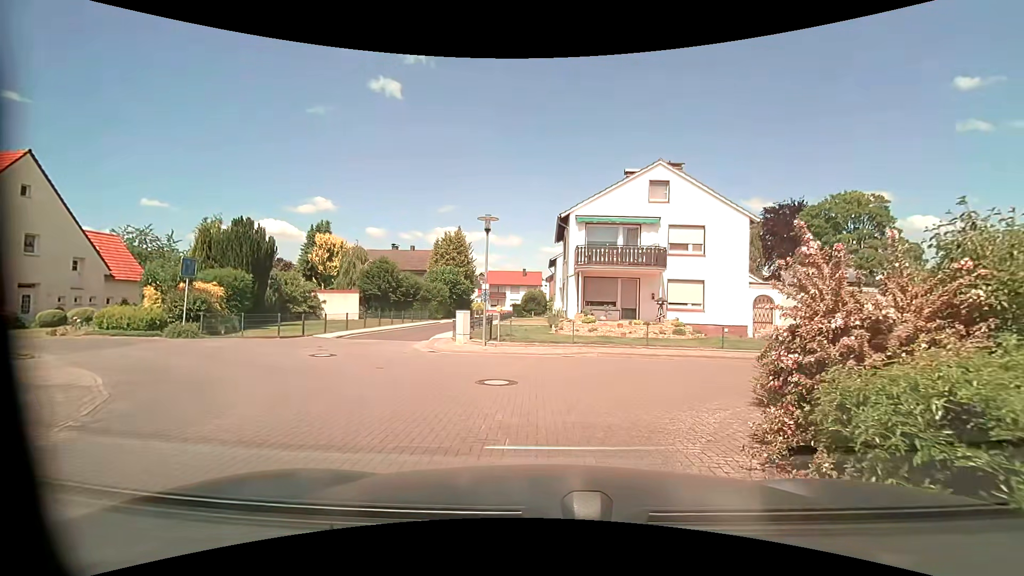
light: Day
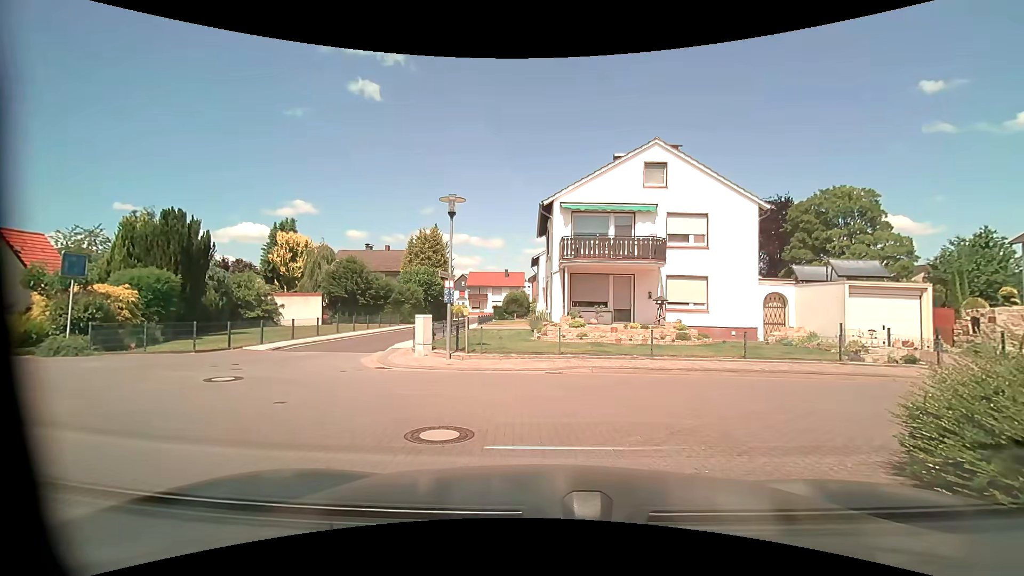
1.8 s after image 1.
(0.0, +3.5) m; +1°
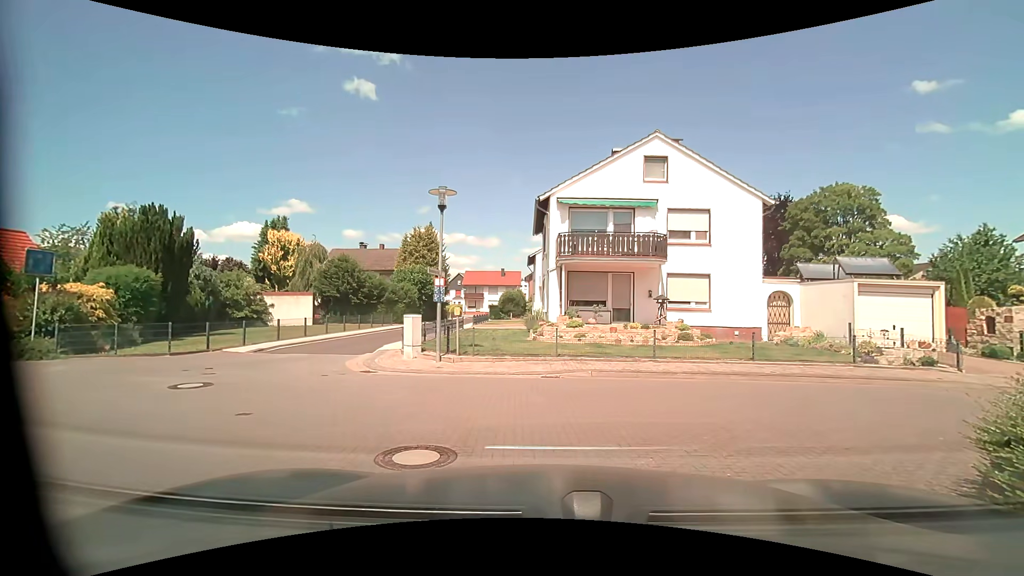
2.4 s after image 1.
(0.0, +0.8) m; 0°
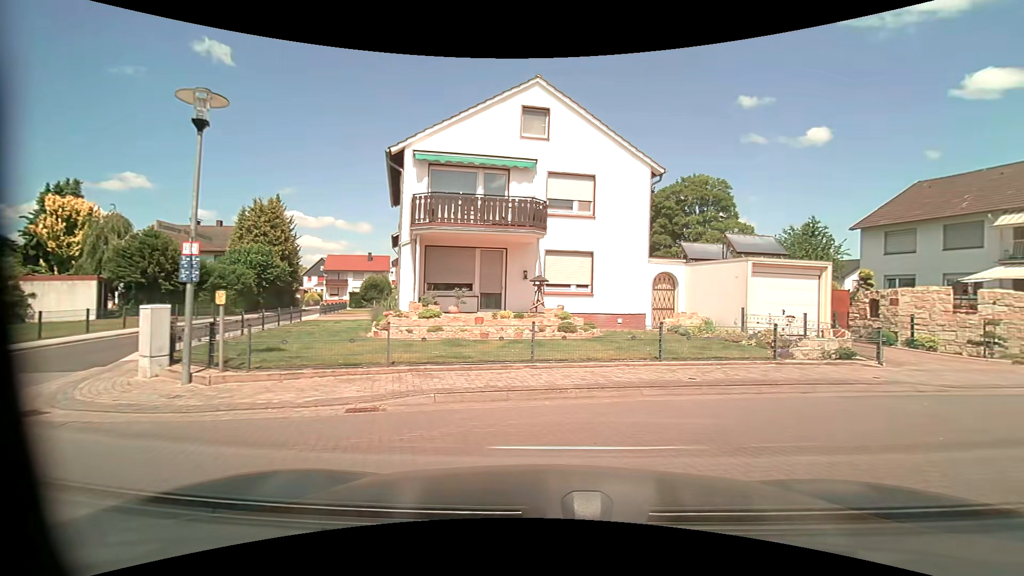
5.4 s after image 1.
(+0.3, +4.6) m; +13°
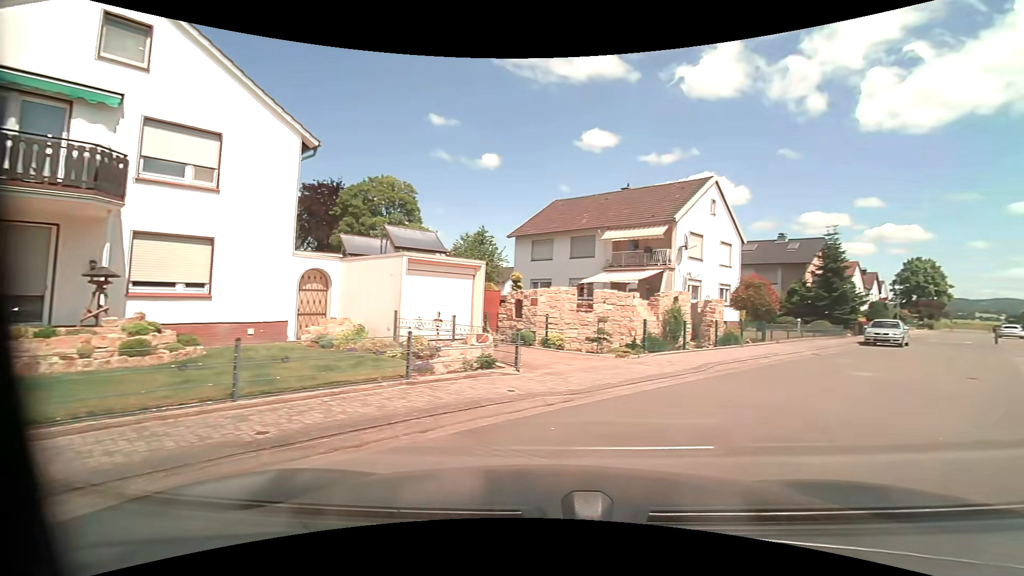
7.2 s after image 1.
(+1.1, +3.4) m; +35°
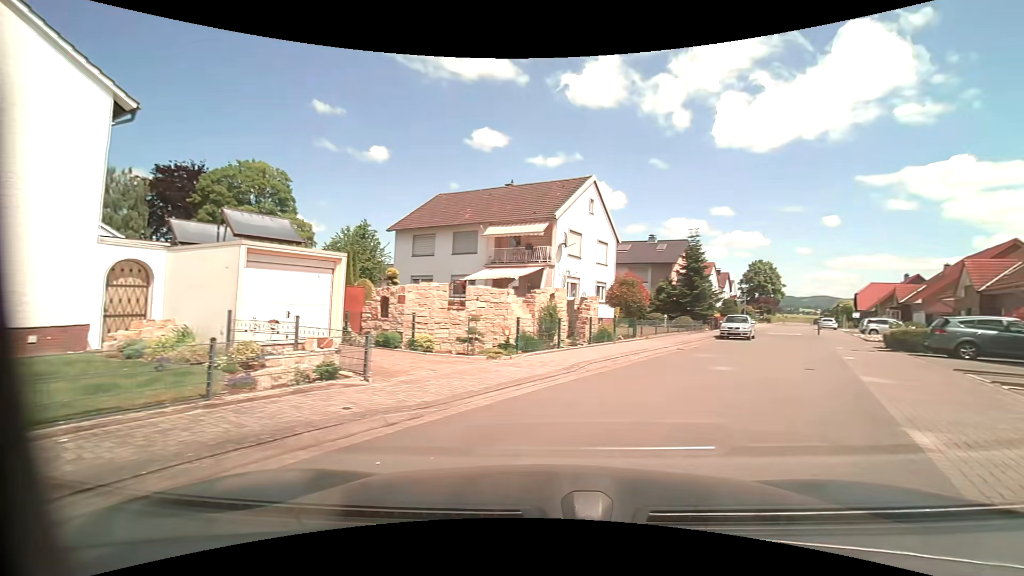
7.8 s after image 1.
(+0.2, +1.3) m; +13°
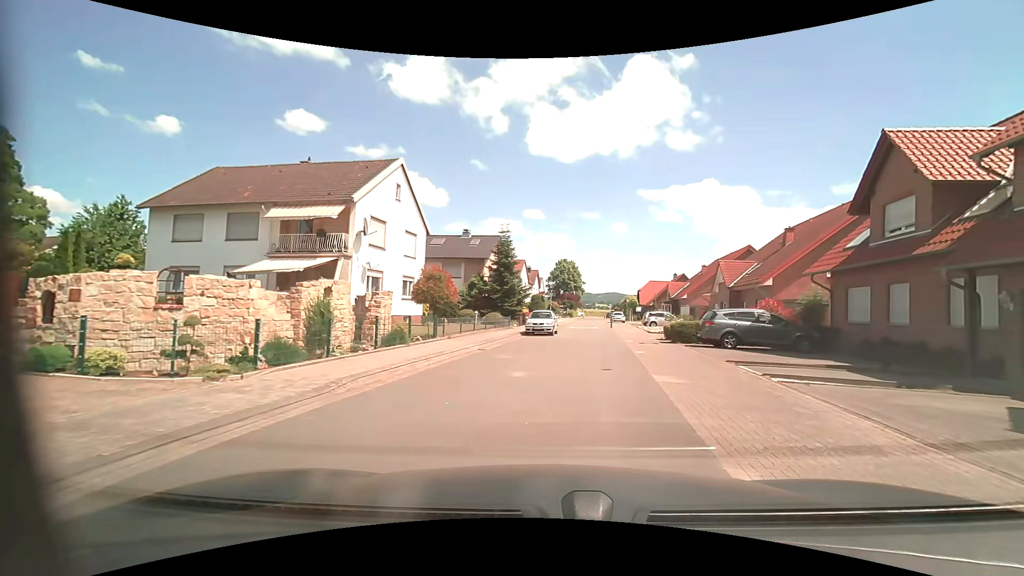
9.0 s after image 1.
(+0.6, +2.9) m; +23°
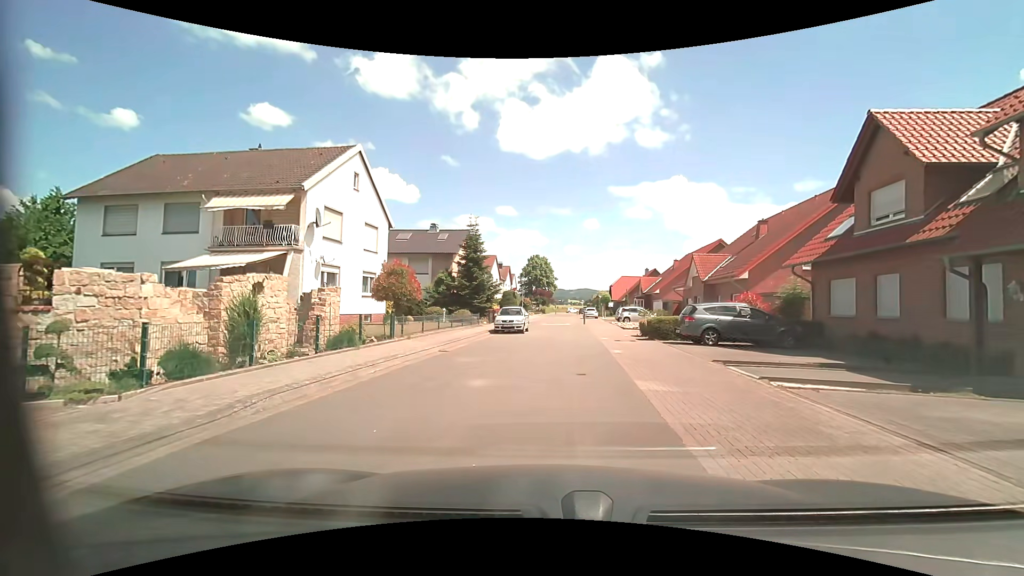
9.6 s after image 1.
(0.0, +1.7) m; +2°
